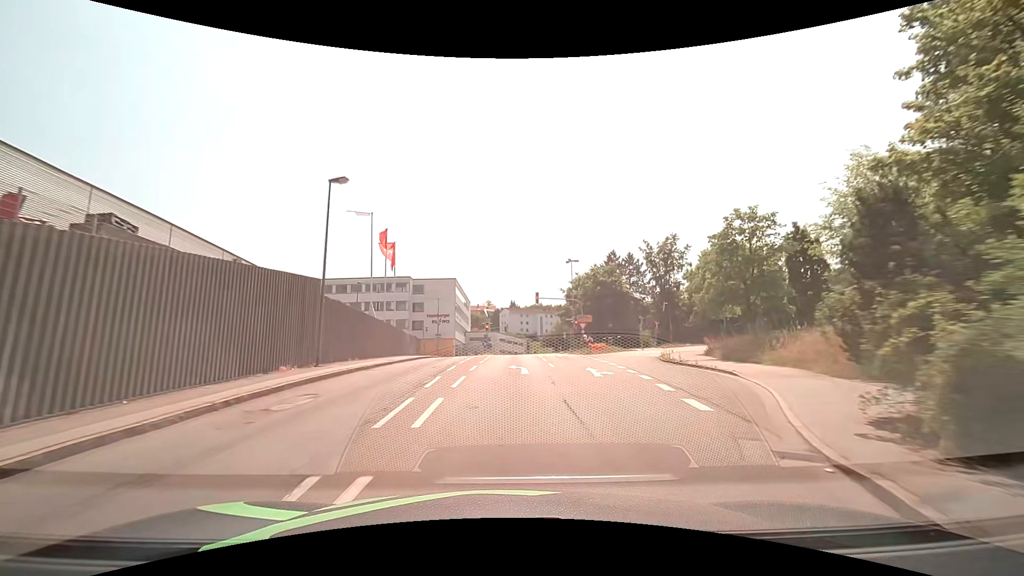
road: tertiary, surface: asphalt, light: Day
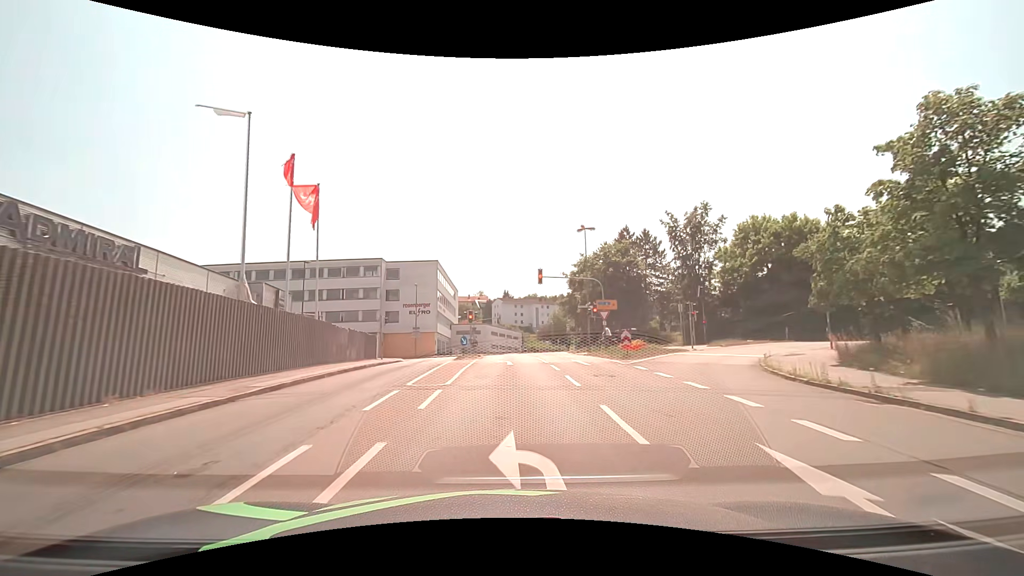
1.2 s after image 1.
(+0.2, +14.4) m; +1°
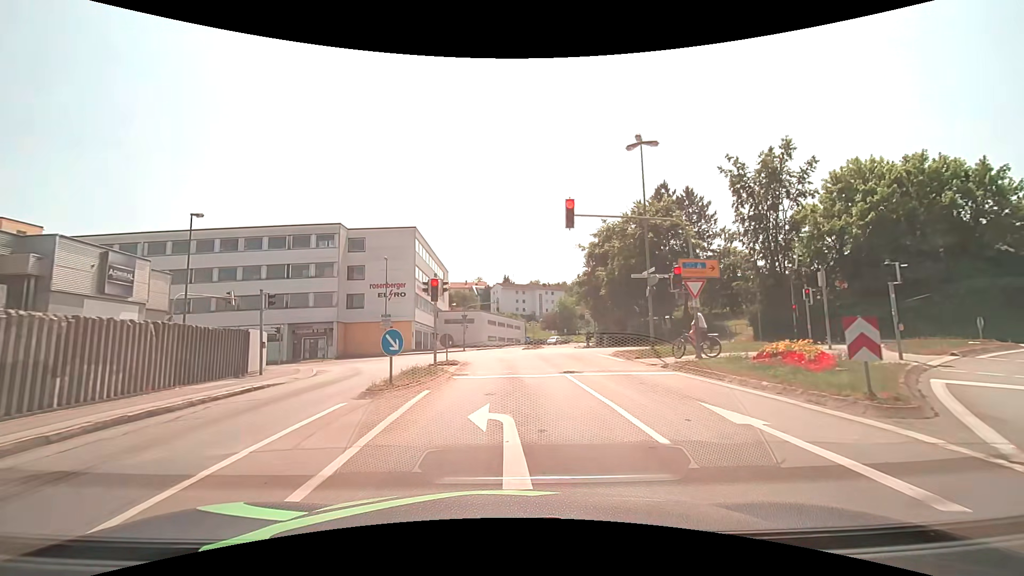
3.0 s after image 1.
(0.0, +17.1) m; 0°
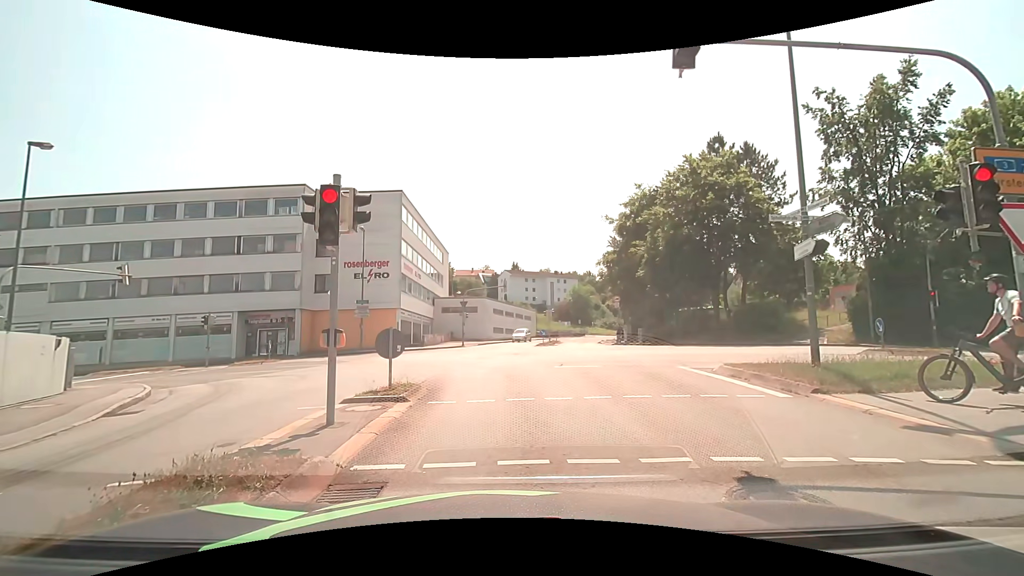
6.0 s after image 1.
(-0.1, +10.8) m; -2°
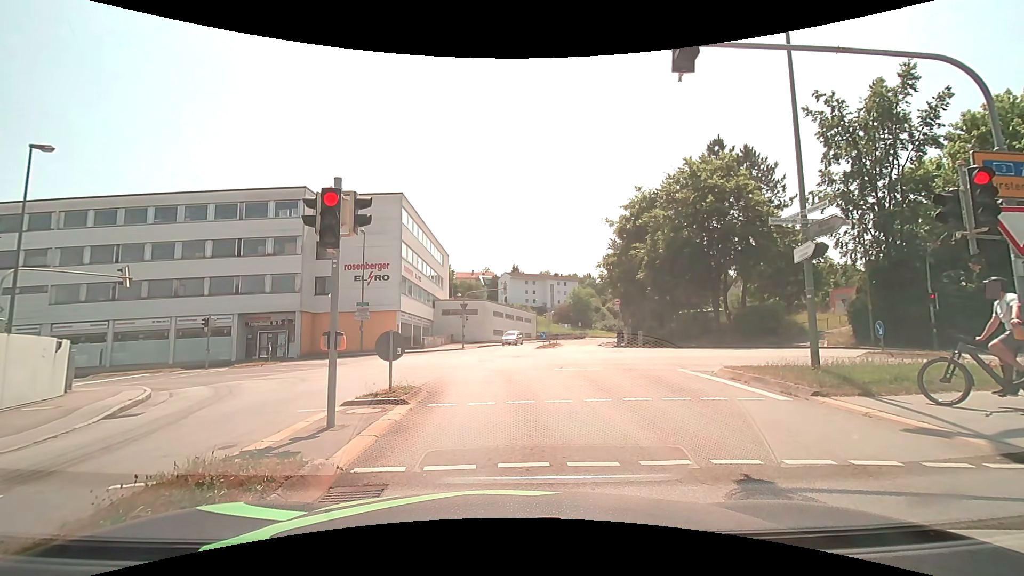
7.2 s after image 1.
(0.0, +0.1) m; 0°
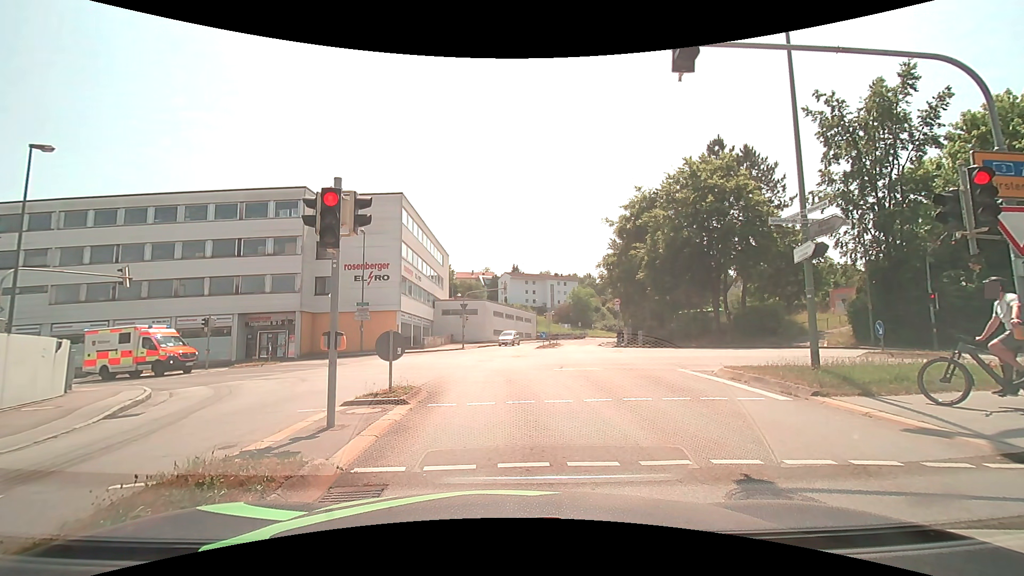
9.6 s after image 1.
(0.0, 0.0) m; 0°
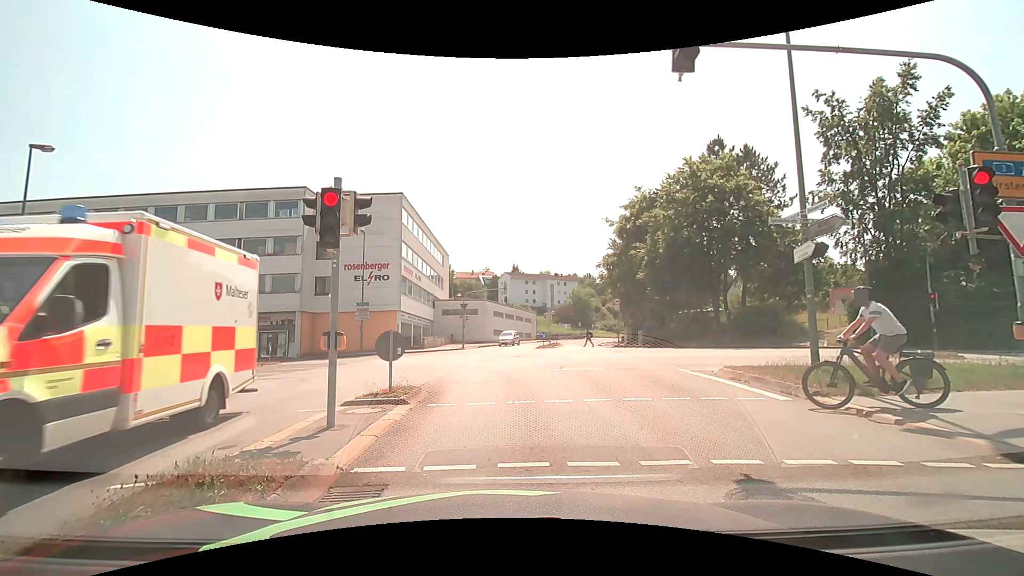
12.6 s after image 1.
(0.0, 0.0) m; 0°
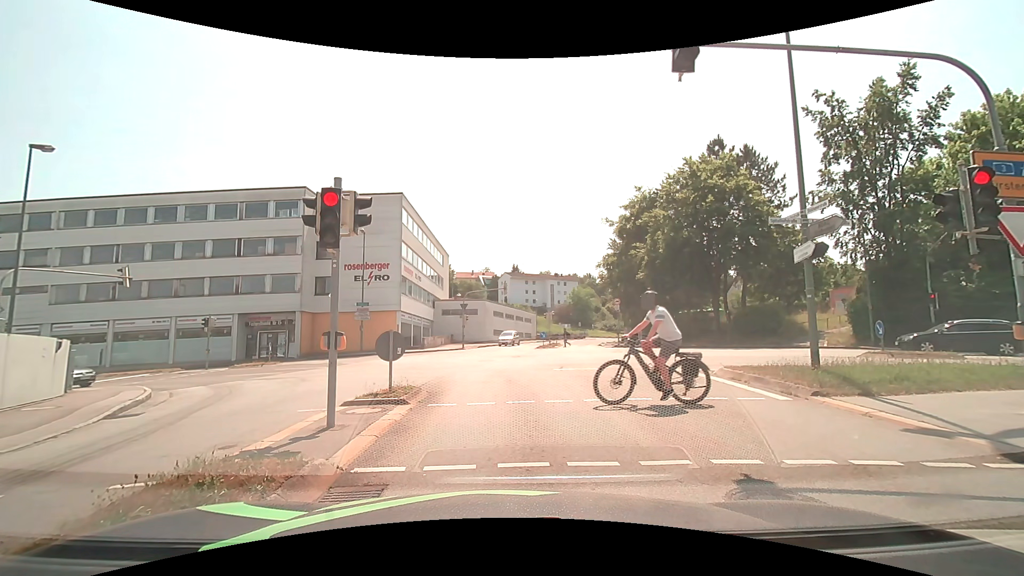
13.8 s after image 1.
(0.0, 0.0) m; 0°
